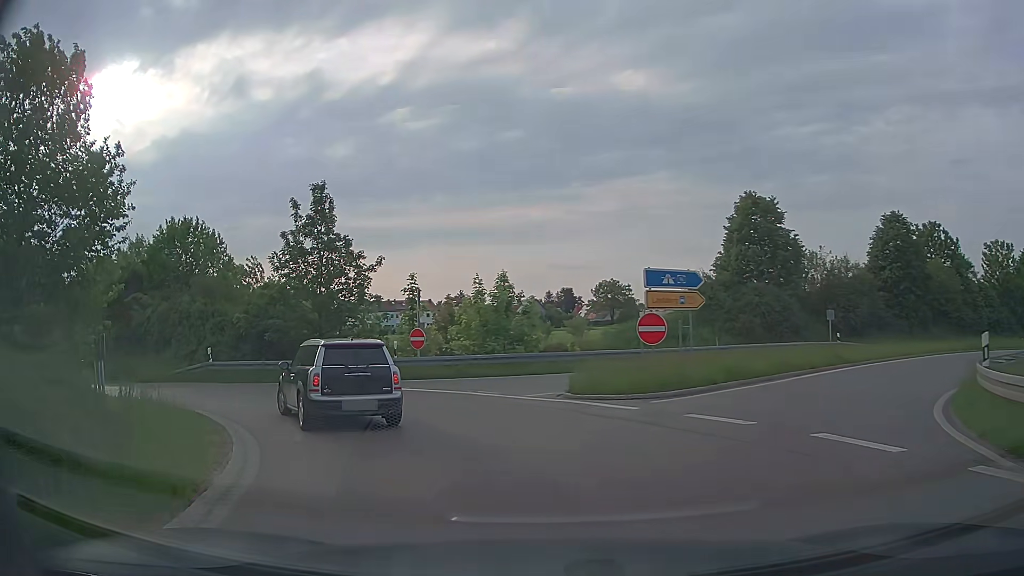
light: Day
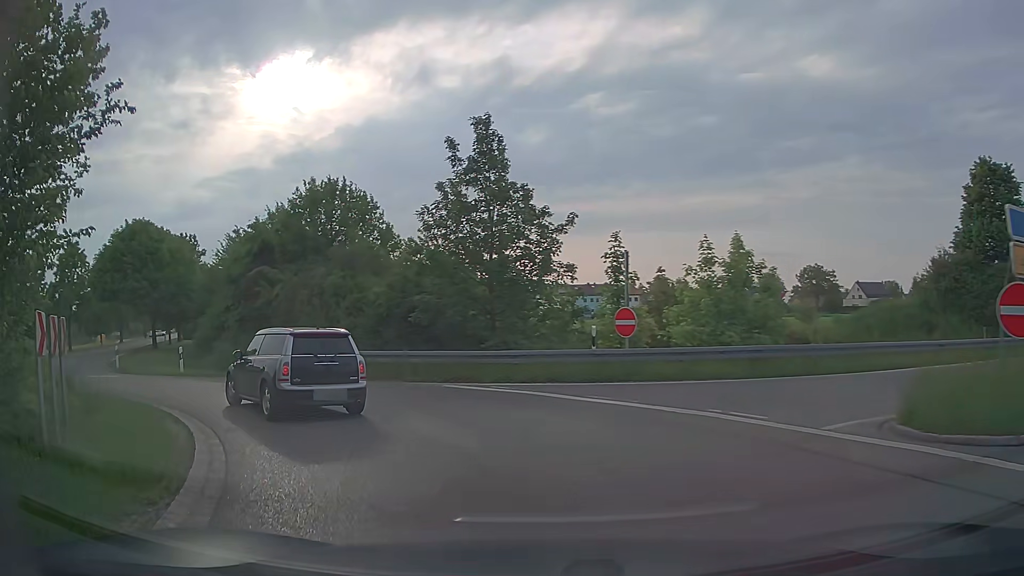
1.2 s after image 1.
(-1.0, +7.2) m; -18°
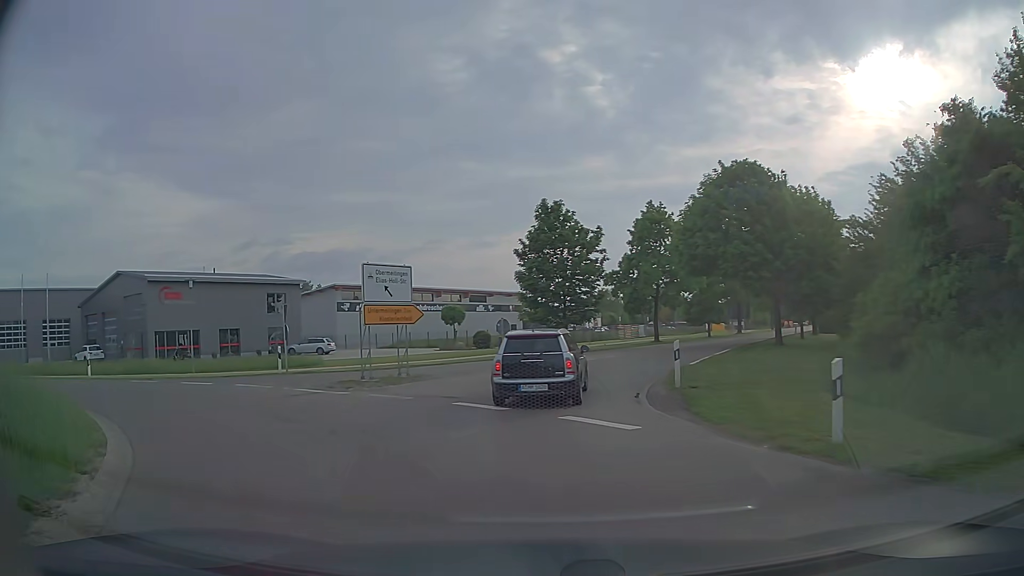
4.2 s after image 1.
(-8.0, +16.2) m; -54°
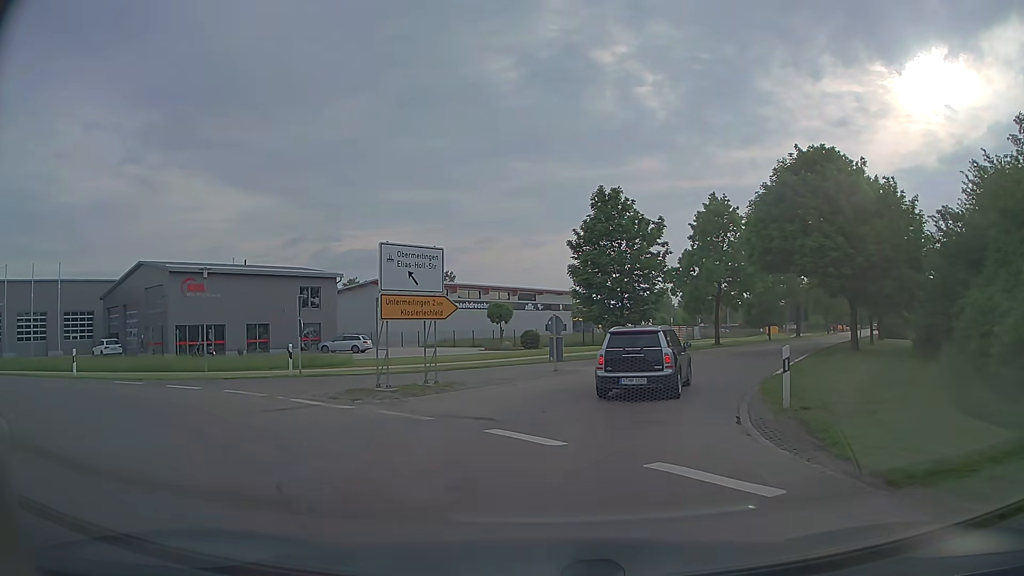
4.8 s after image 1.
(-0.2, +4.0) m; -4°
(+1, +10) (+4, +19) (+9, +28) (+14, +37) (+19, +45) (+24, +54) (+29, +62) (+35, +71) (+40, +79) (+45, +88) m
